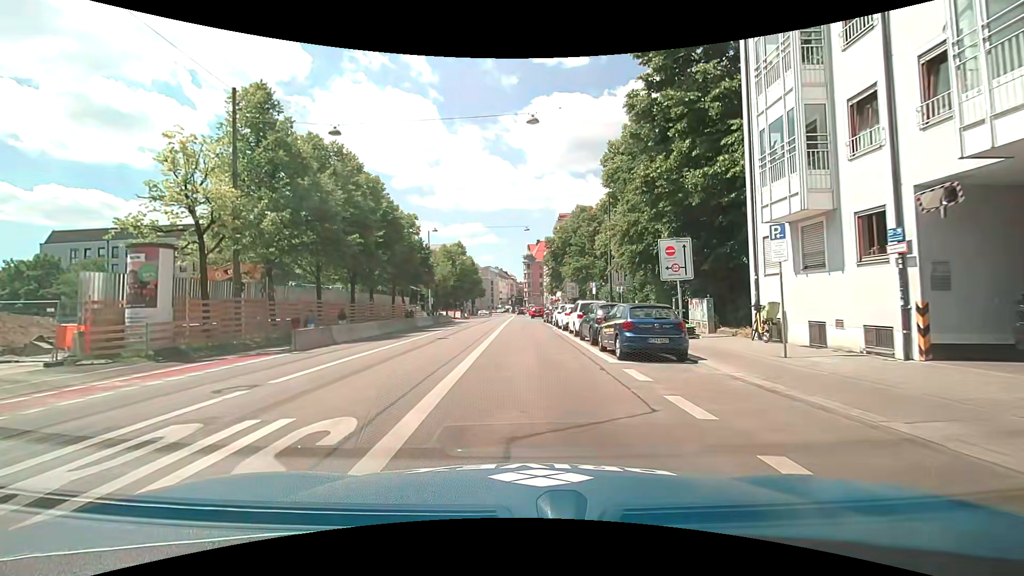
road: secondary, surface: asphalt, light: Day
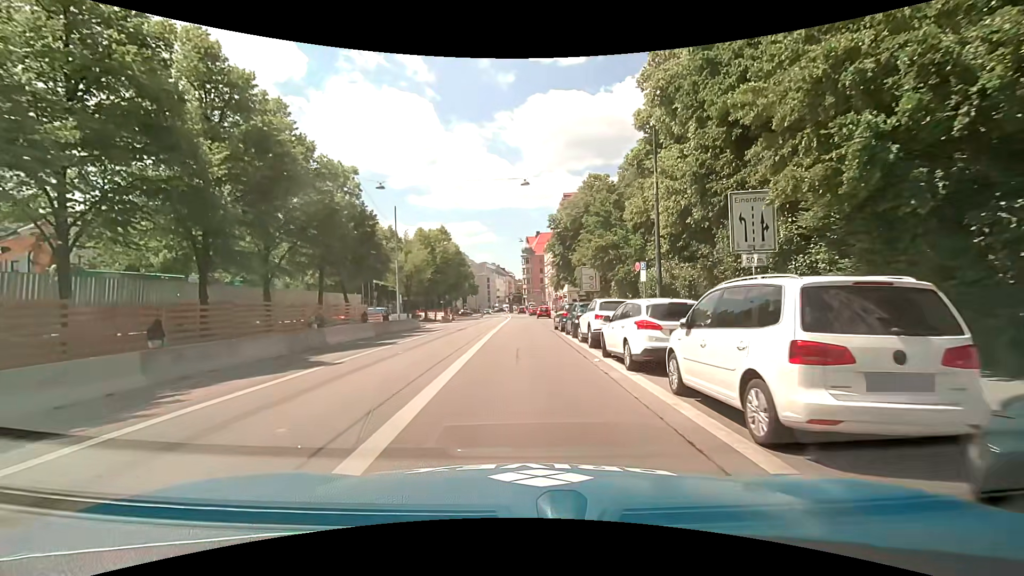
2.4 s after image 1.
(+0.1, +18.1) m; 0°
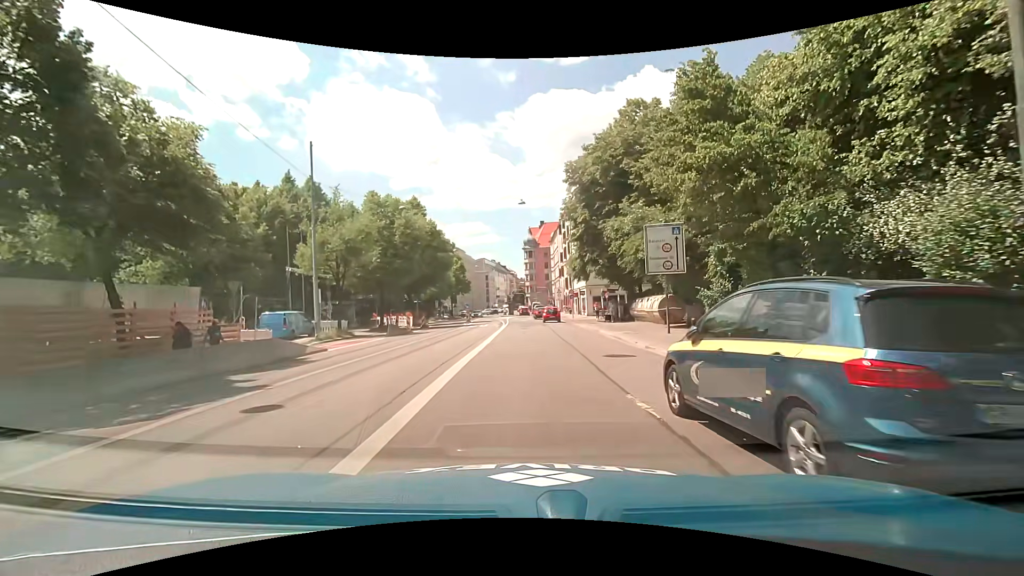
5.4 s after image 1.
(-0.2, +22.6) m; -1°
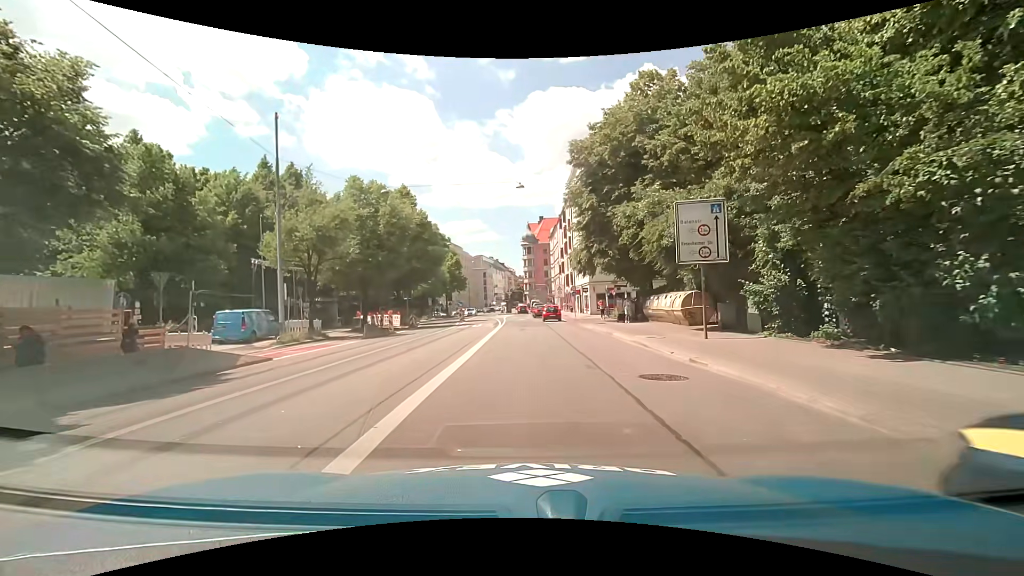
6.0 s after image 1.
(0.0, +4.5) m; +1°
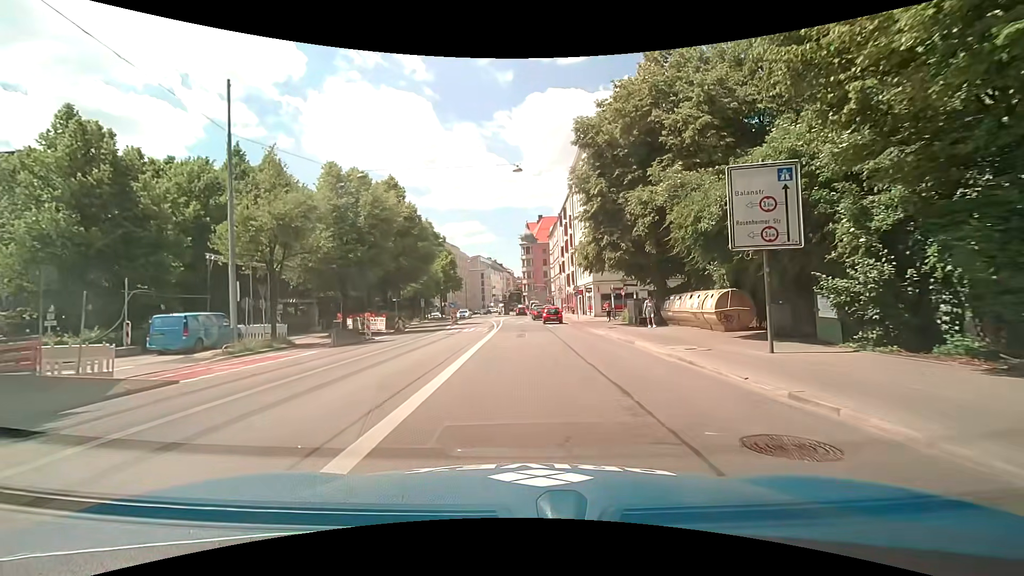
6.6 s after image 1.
(0.0, +4.5) m; +1°
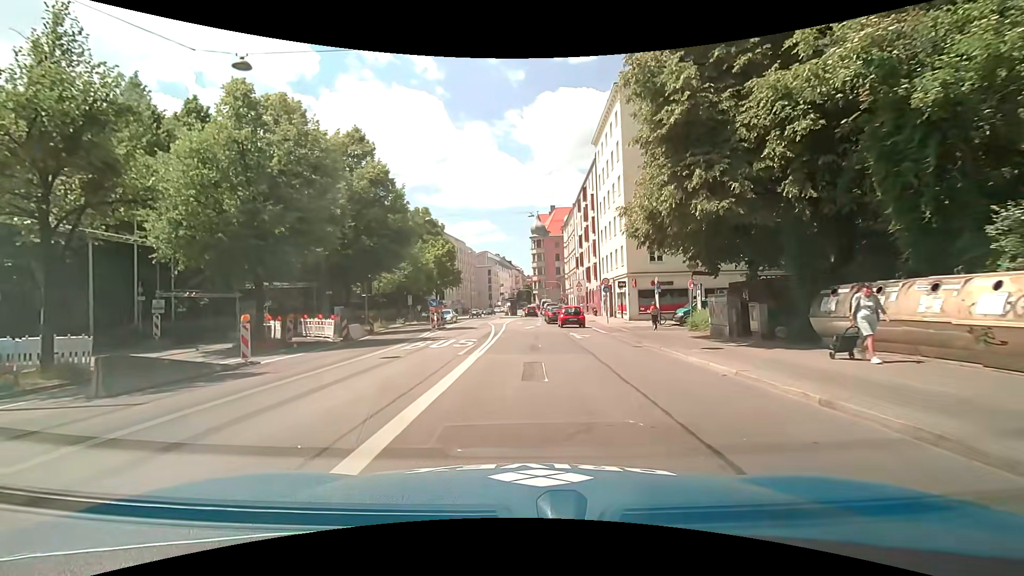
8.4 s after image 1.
(-0.2, +13.6) m; -2°
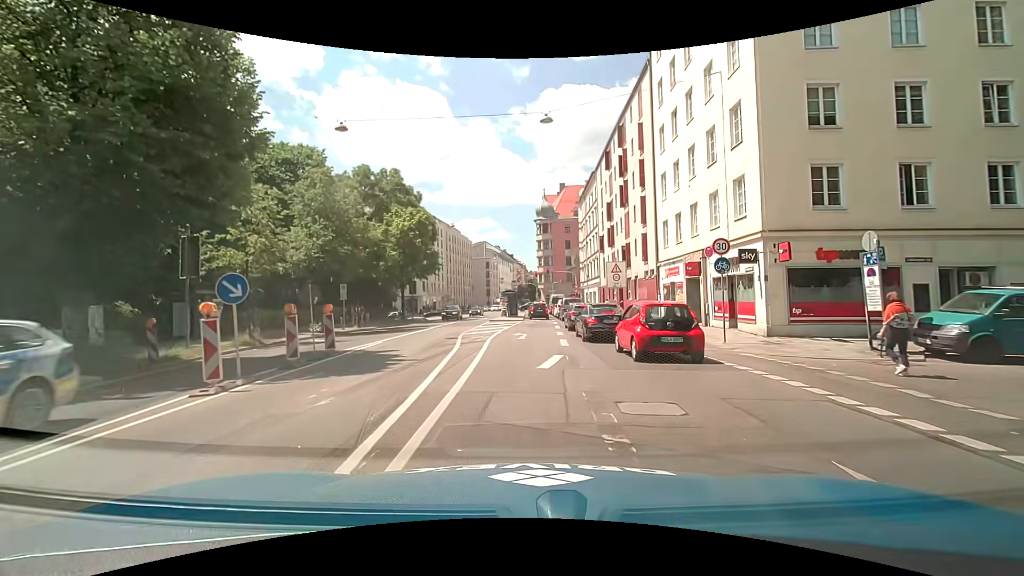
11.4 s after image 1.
(-0.1, +22.5) m; +1°
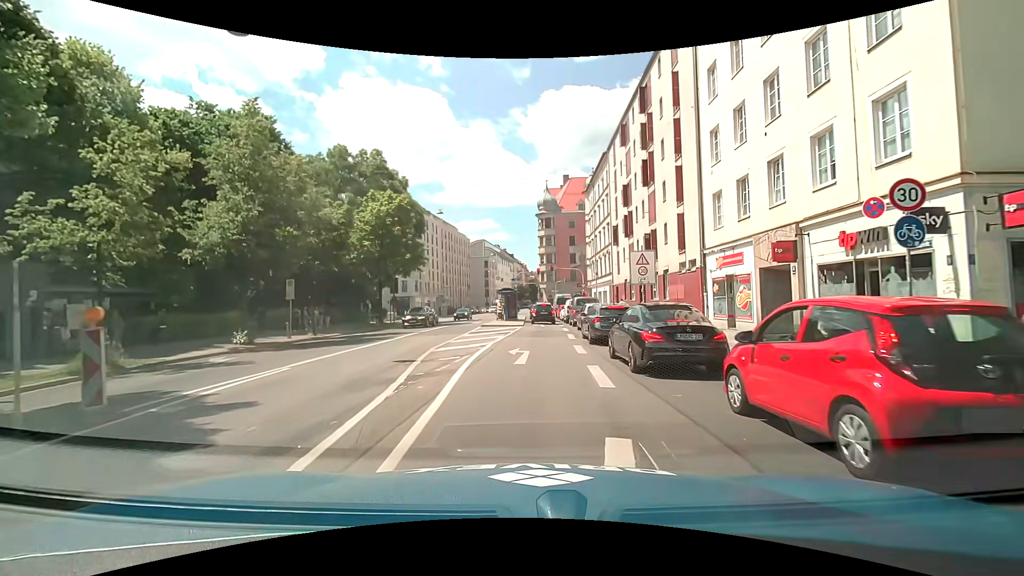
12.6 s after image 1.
(-0.1, +8.2) m; -1°
